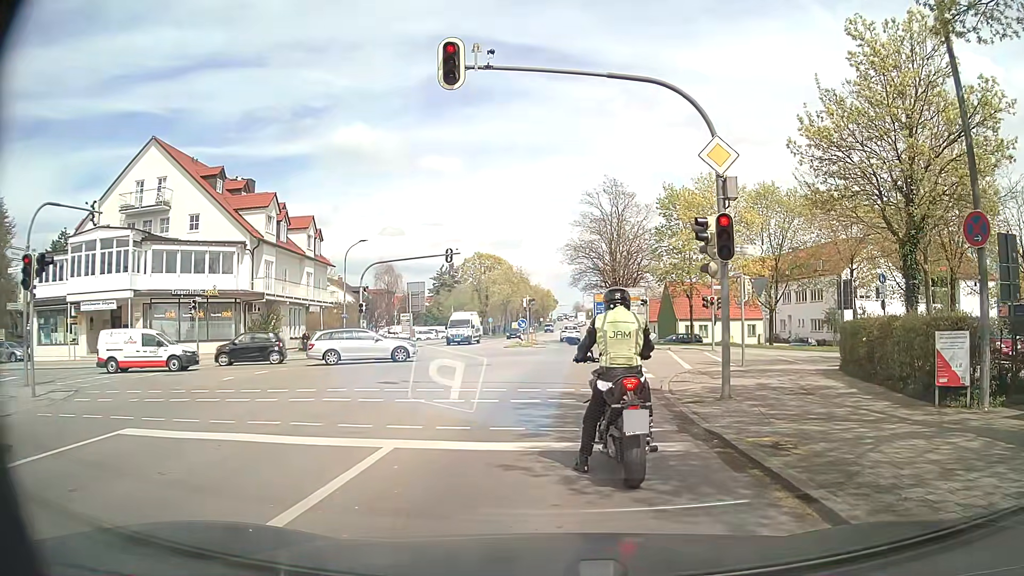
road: secondary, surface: asphalt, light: Day
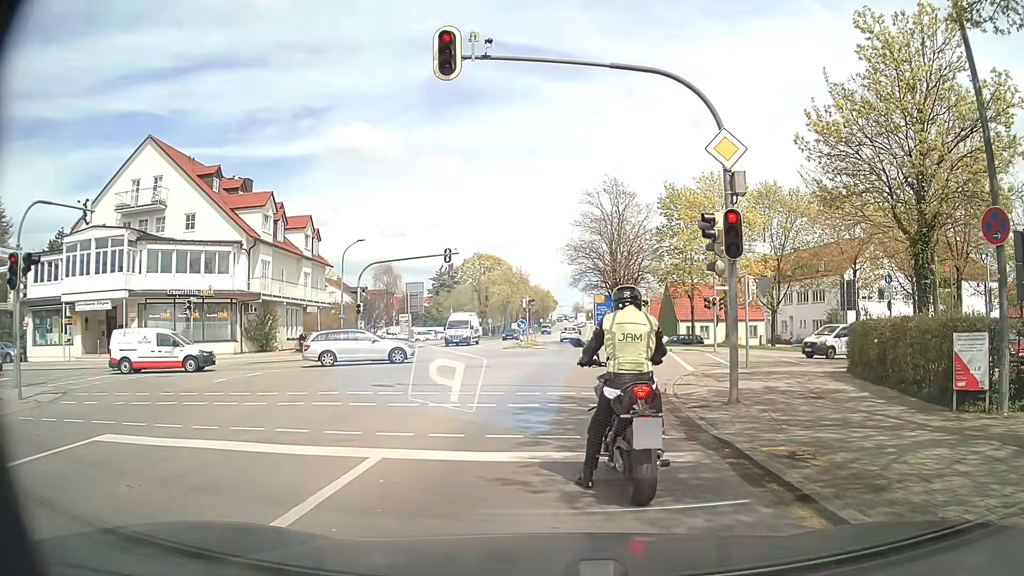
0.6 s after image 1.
(0.0, +0.5) m; 0°
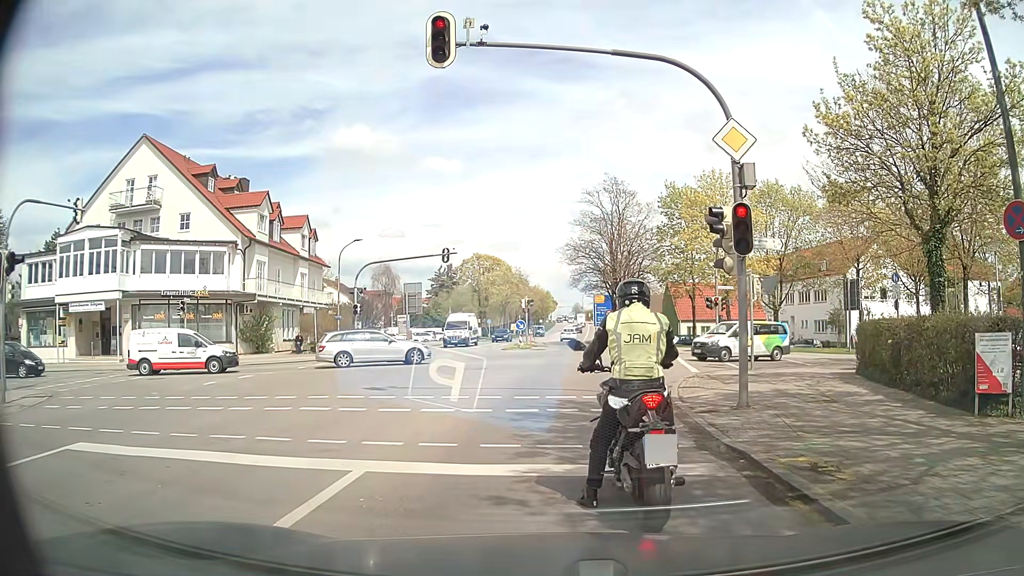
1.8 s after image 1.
(0.0, +0.6) m; 0°
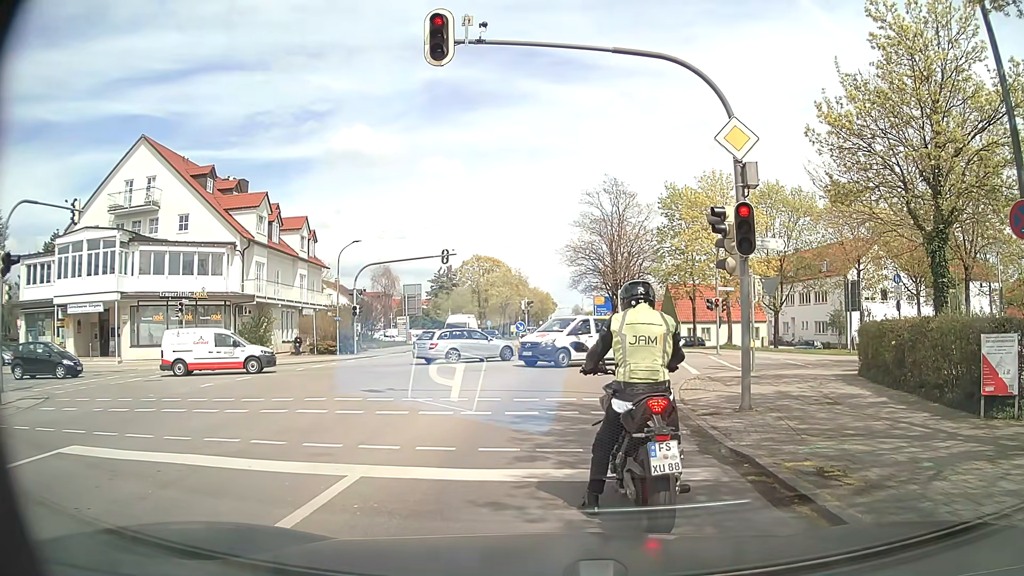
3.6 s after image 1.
(0.0, +0.2) m; 0°
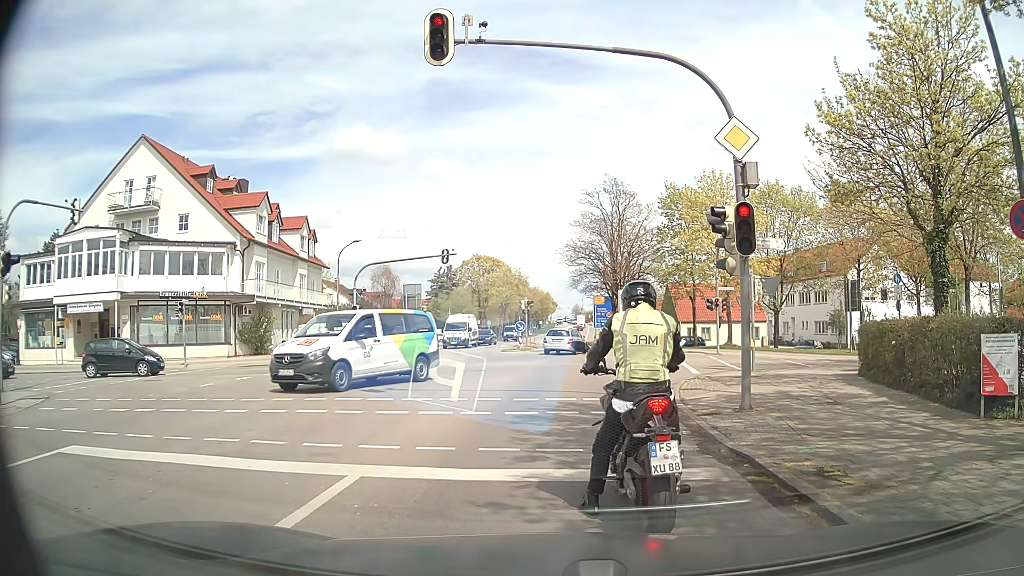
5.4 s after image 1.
(0.0, +0.1) m; 0°
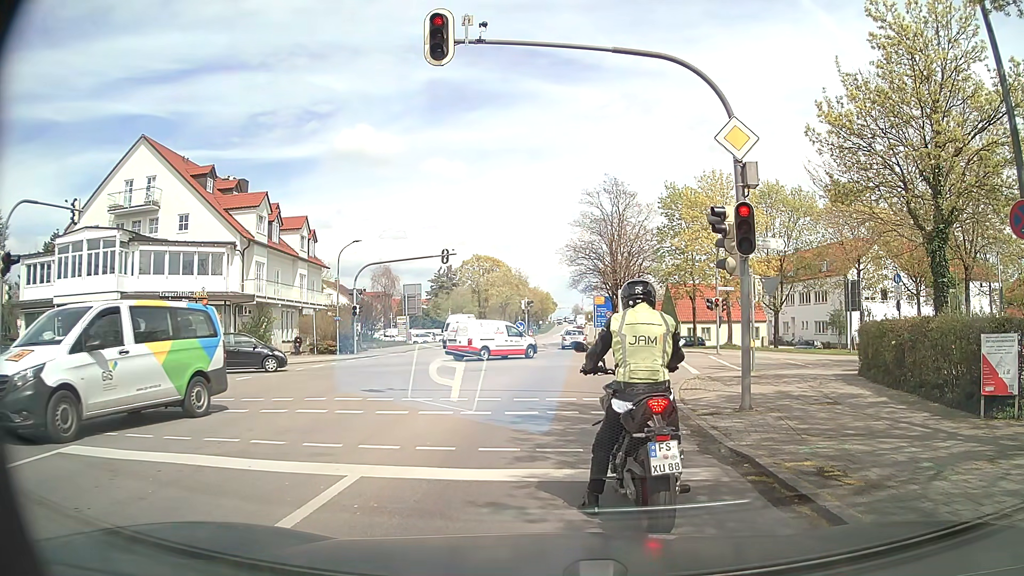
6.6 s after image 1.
(0.0, 0.0) m; 0°
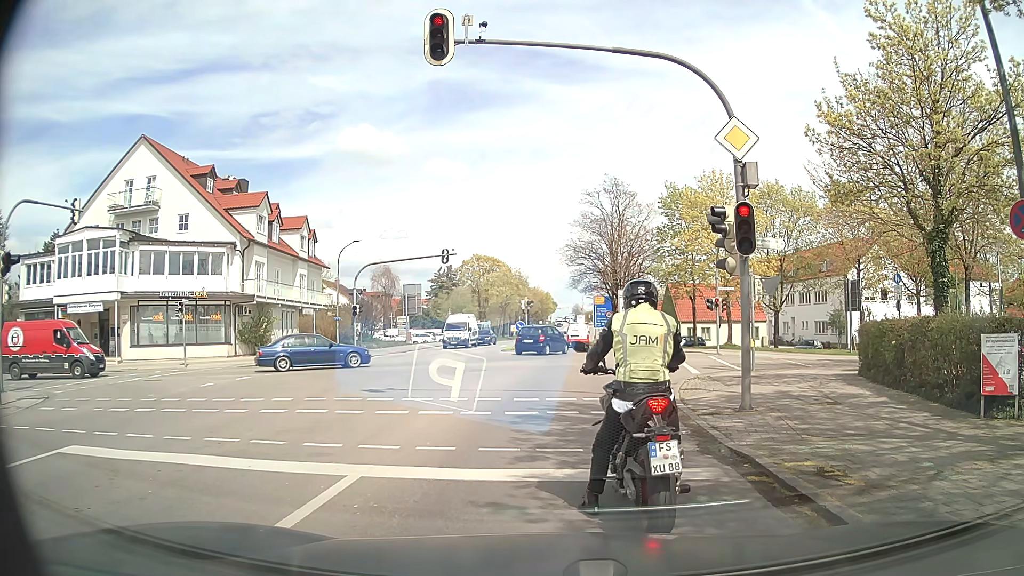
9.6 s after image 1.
(0.0, 0.0) m; 0°
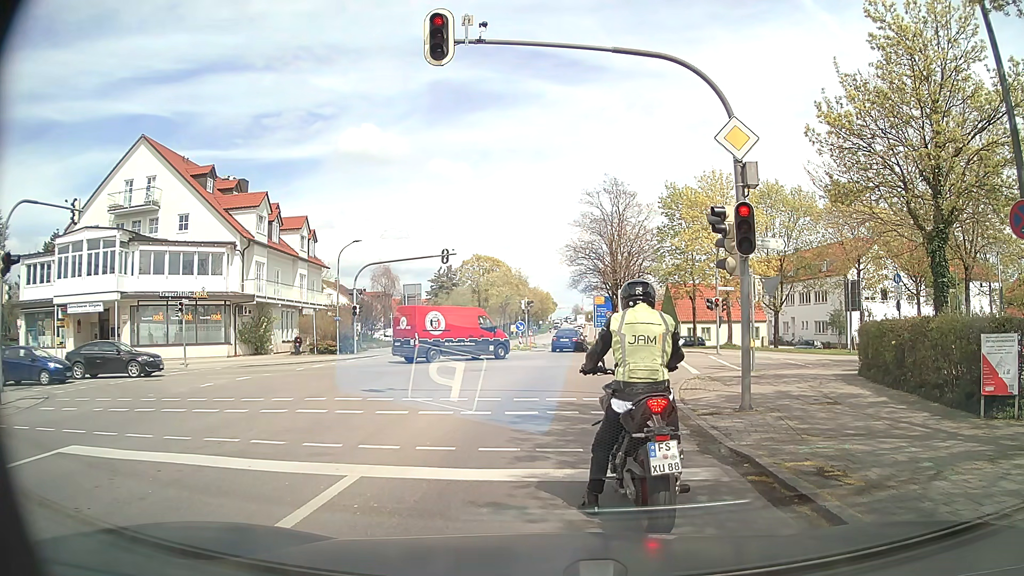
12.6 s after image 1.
(0.0, 0.0) m; 0°
